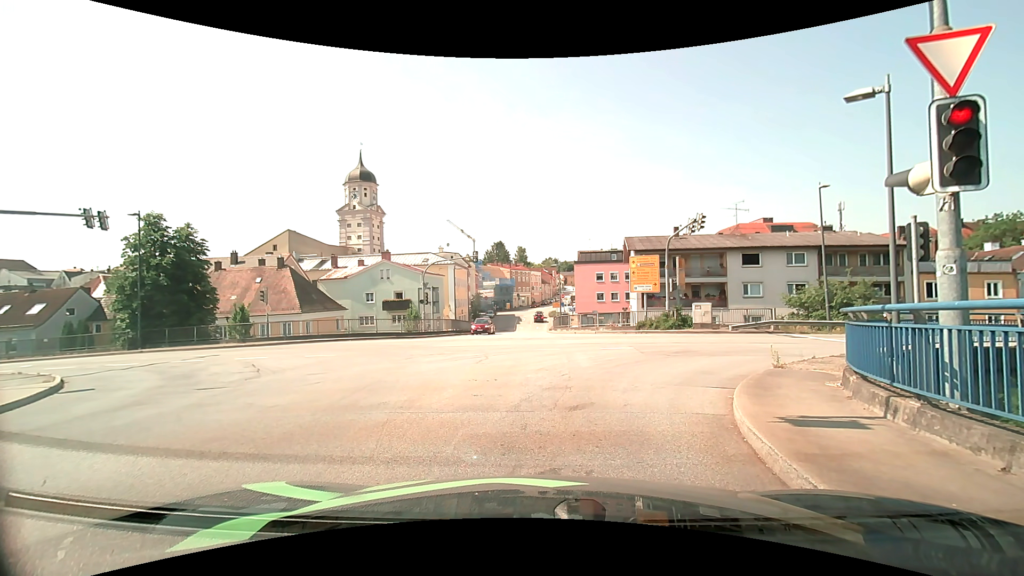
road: secondary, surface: asphalt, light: Day
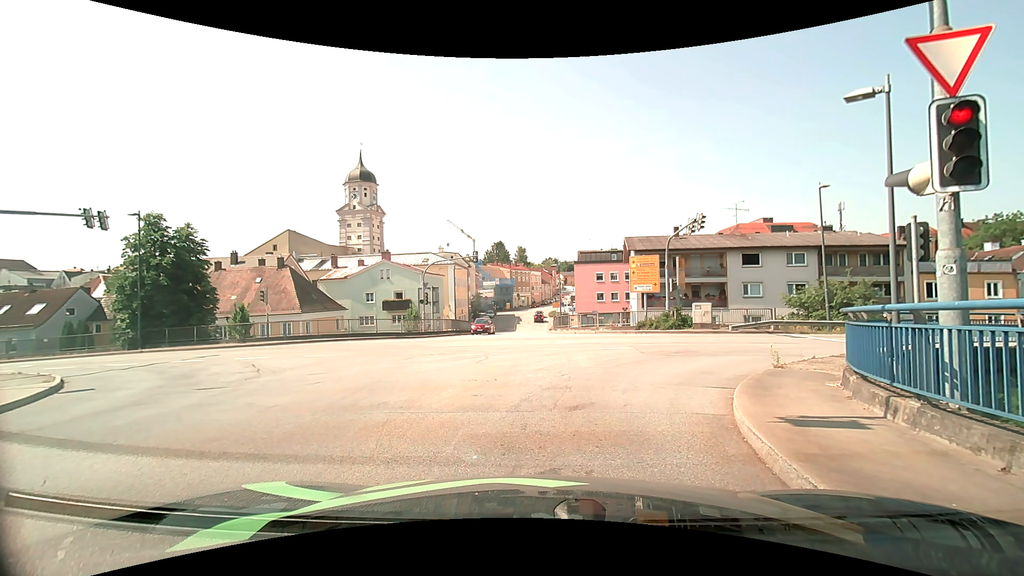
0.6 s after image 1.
(0.0, 0.0) m; 0°
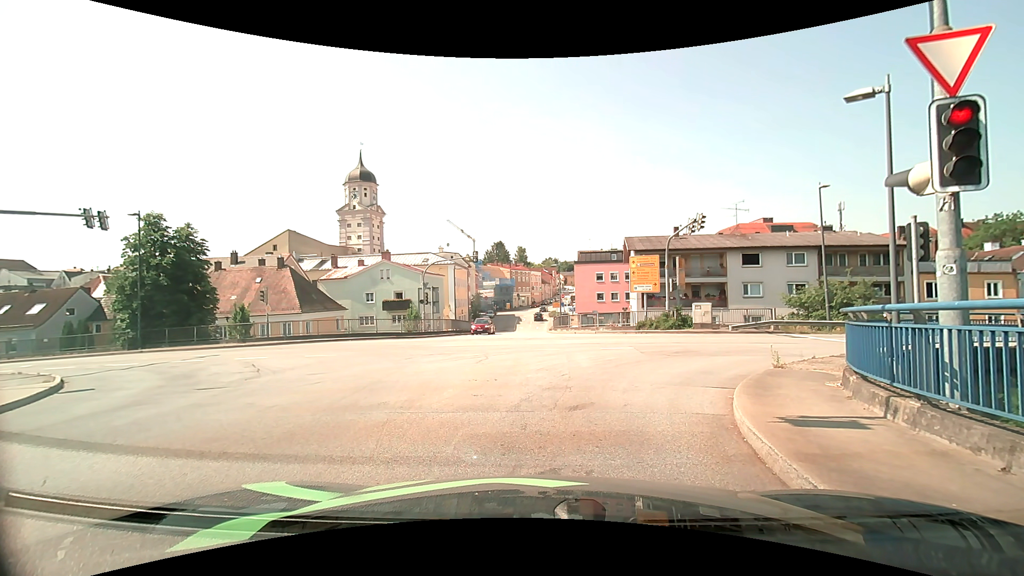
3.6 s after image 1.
(0.0, 0.0) m; 0°
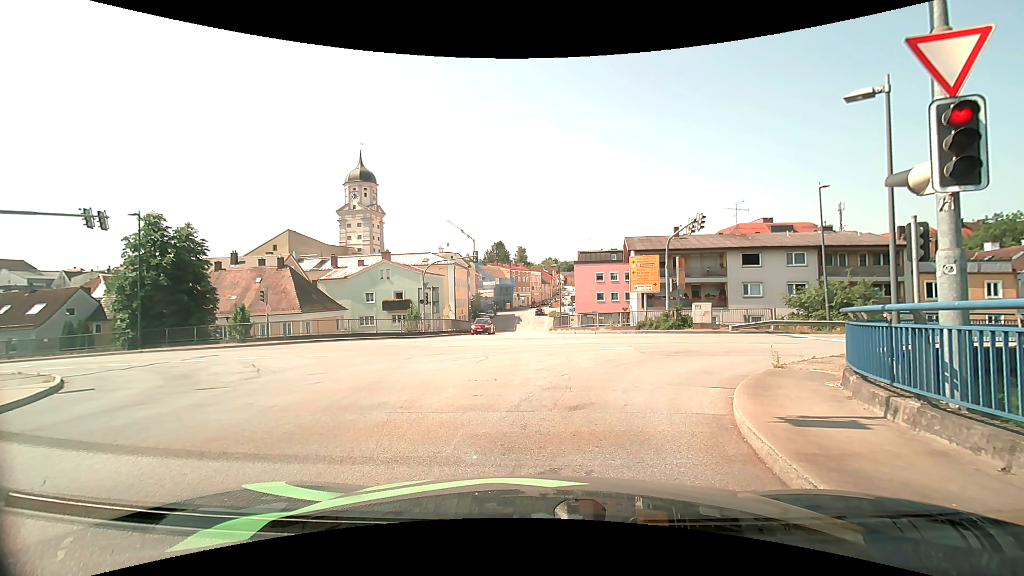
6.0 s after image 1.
(0.0, 0.0) m; 0°
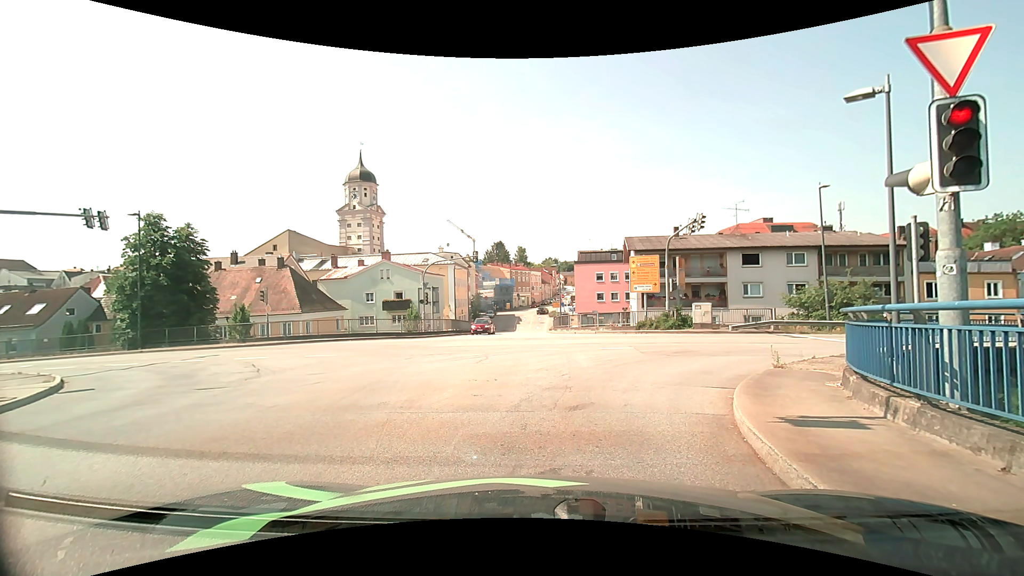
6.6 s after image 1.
(0.0, 0.0) m; 0°
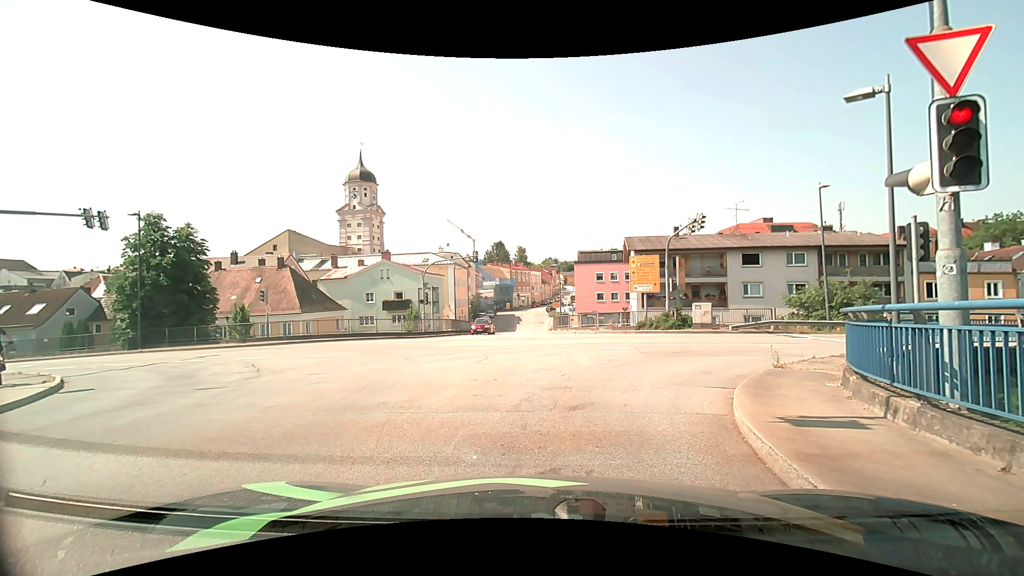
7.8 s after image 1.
(0.0, 0.0) m; 0°
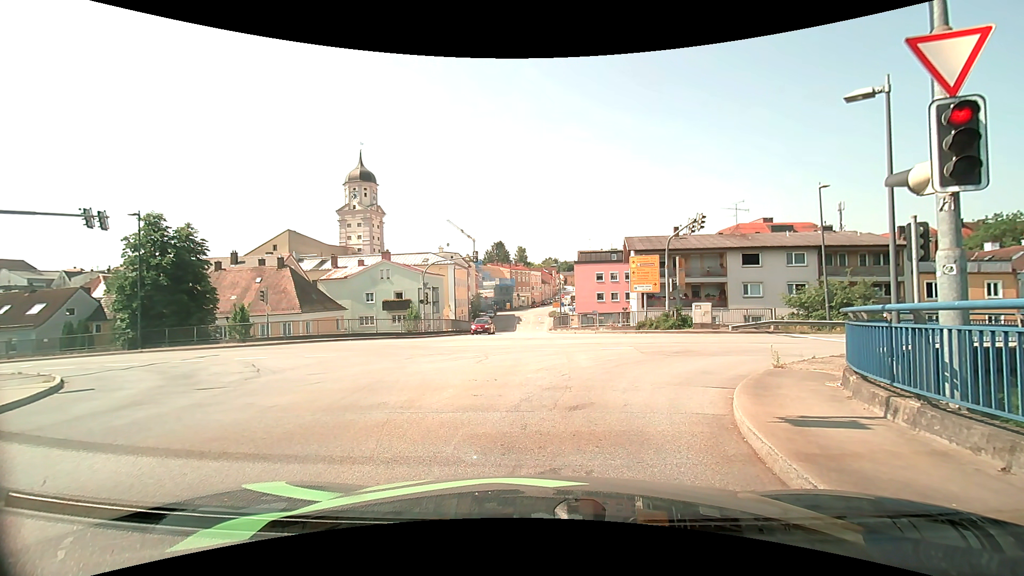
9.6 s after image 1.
(0.0, 0.0) m; 0°
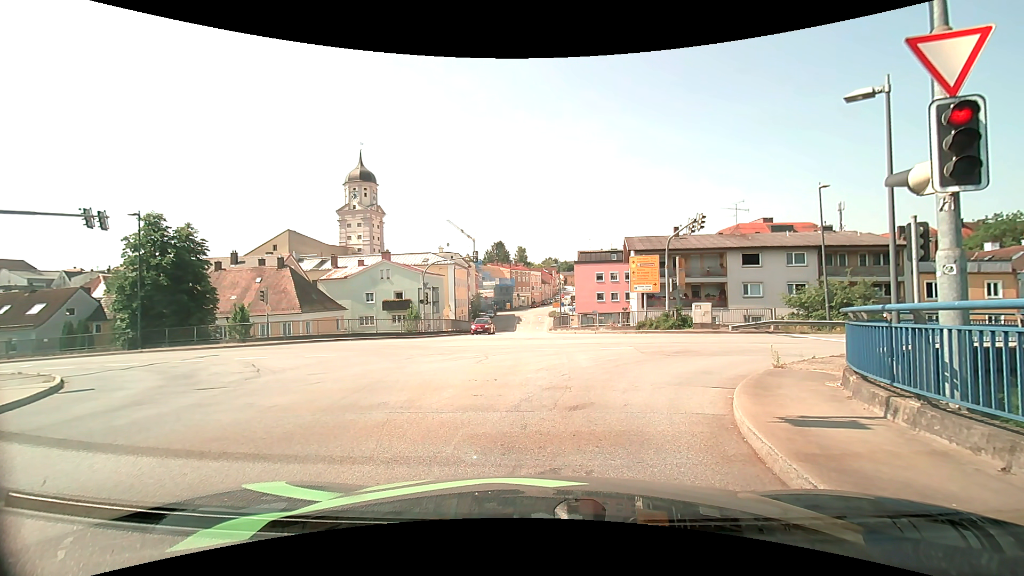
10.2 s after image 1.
(0.0, 0.0) m; 0°
